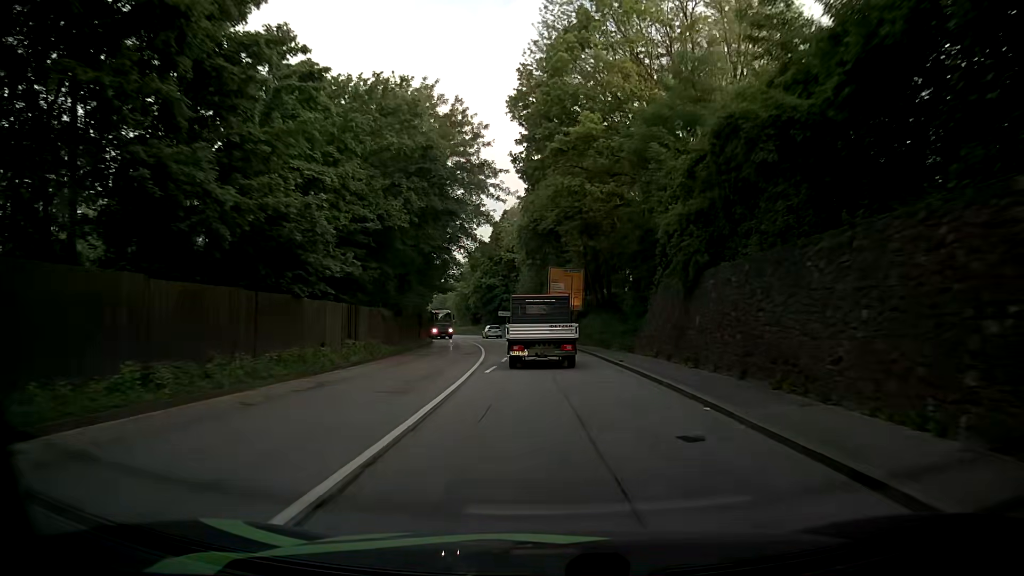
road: primary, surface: asphalt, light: Day
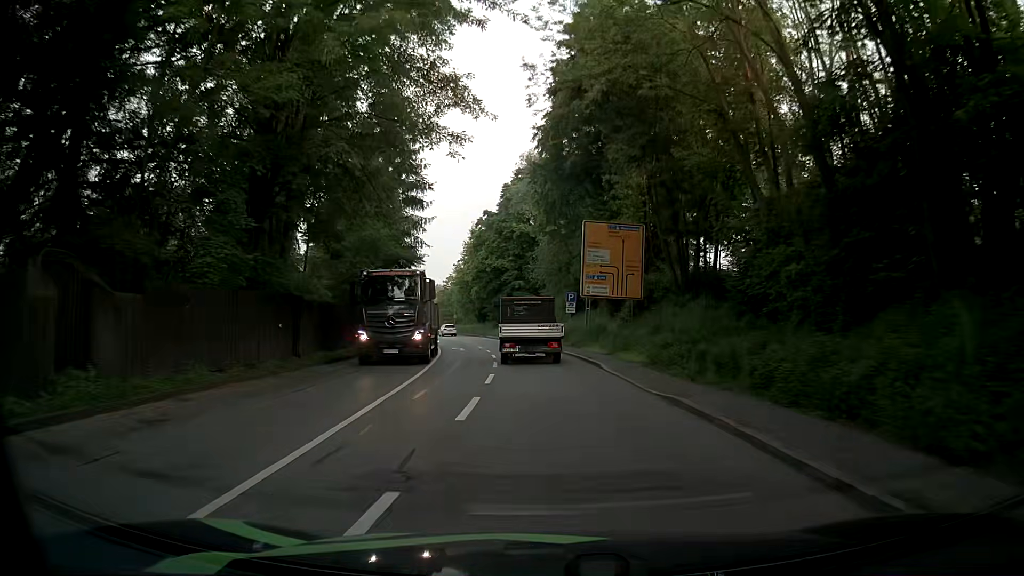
(-0.1, +27.5) m; -2°
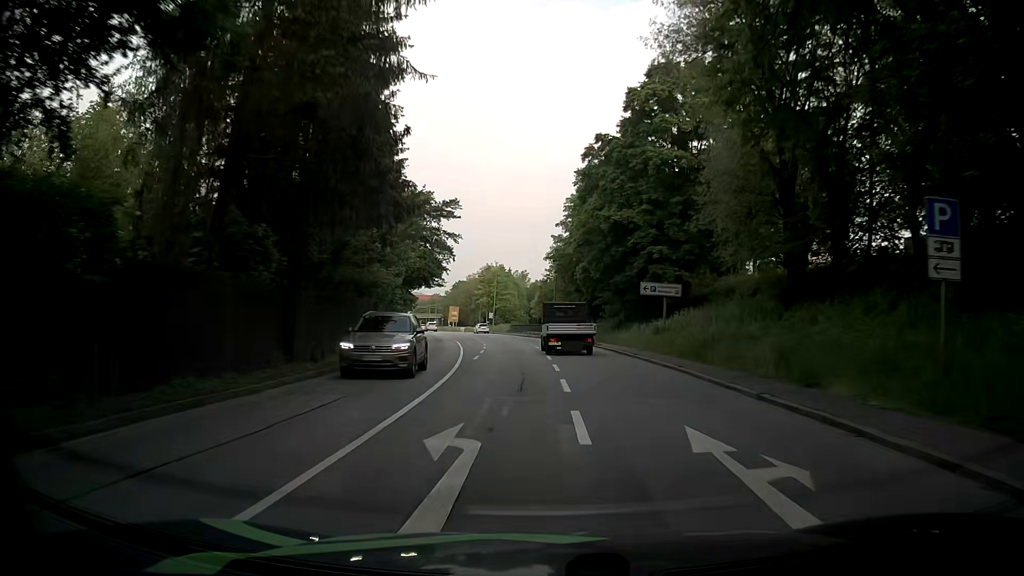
(-2.7, +32.3) m; -9°
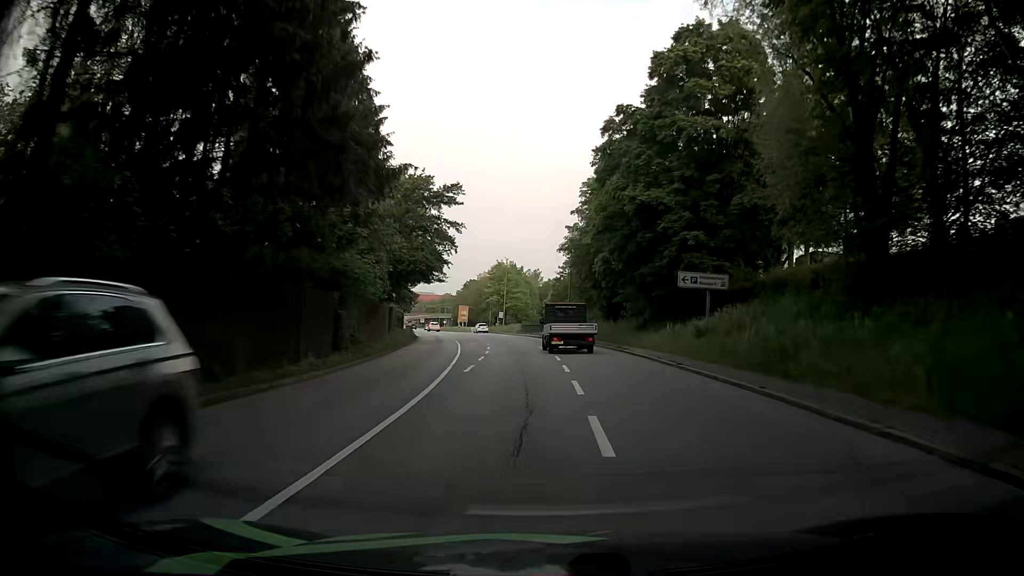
(-0.1, +6.5) m; -3°
(0, +10) (0, +20) (0, +30) (-1, +40) (-2, +50) (-3, +60) (-4, +70) (-6, +80) (-8, +89) (-10, +99) m
